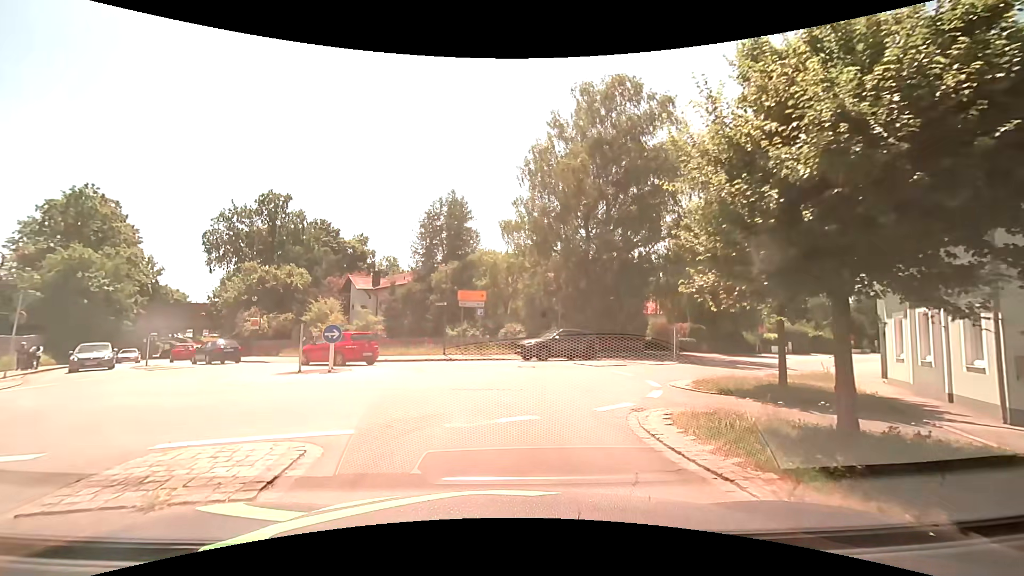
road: secondary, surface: asphalt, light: Day
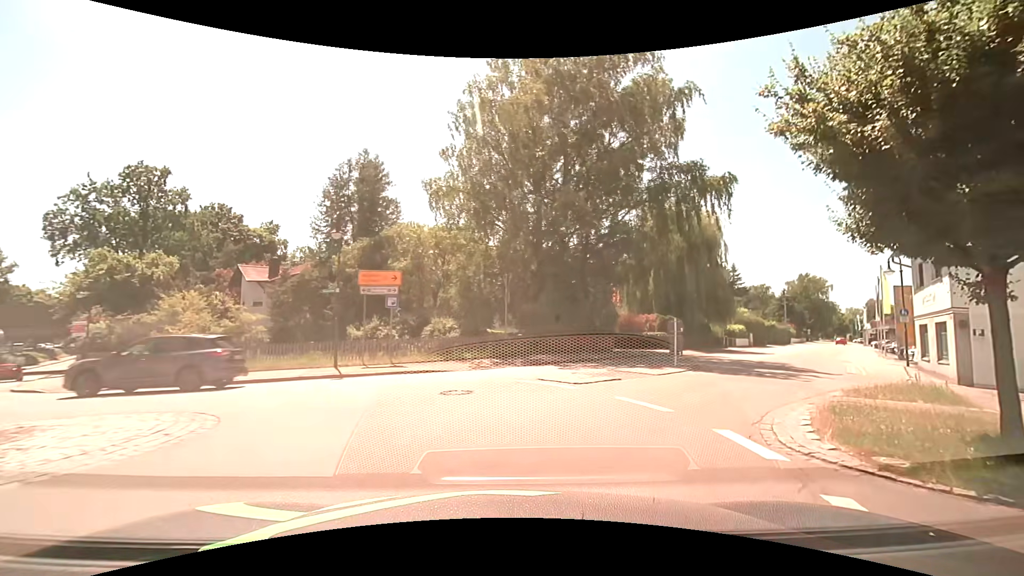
(+0.2, +9.2) m; +7°
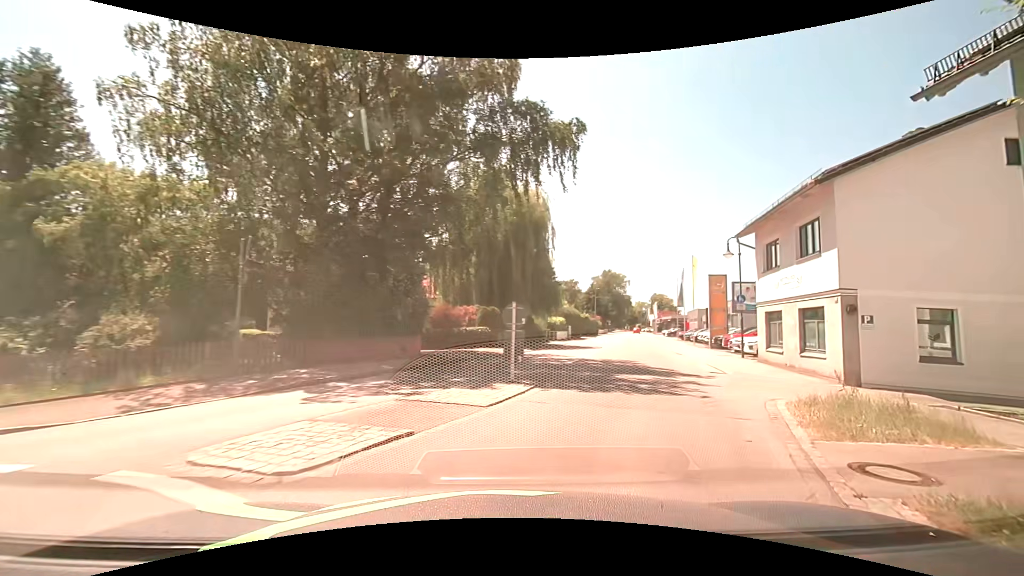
(+1.2, +7.8) m; +19°
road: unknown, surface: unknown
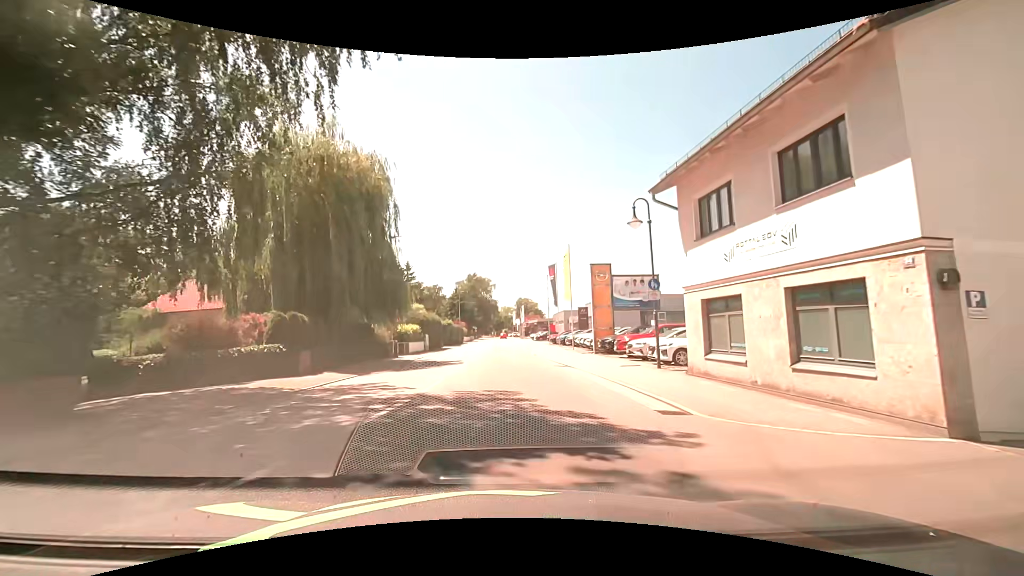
(+1.8, +9.1) m; +17°
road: secondary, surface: asphalt
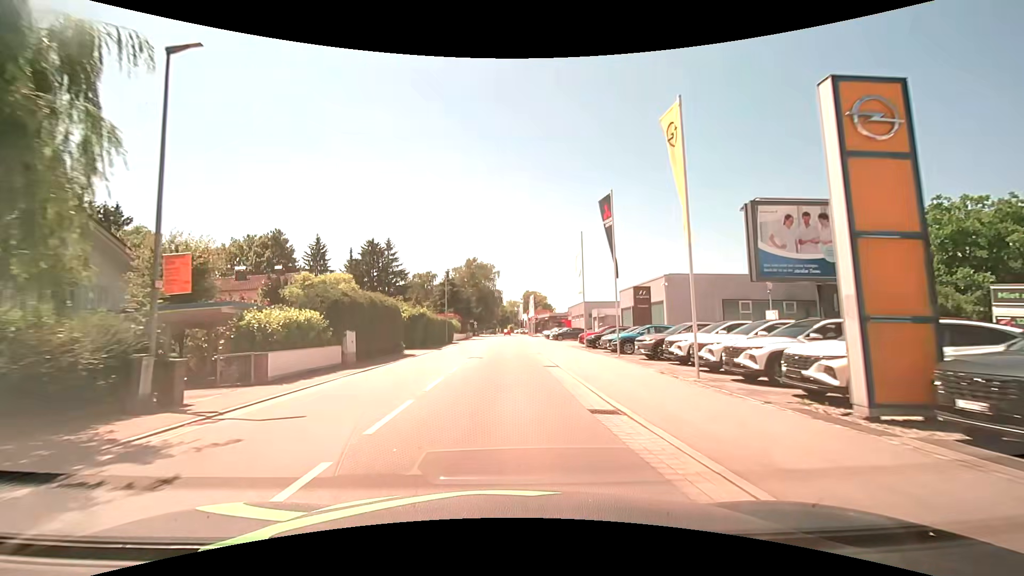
(+0.1, +23.2) m; 0°
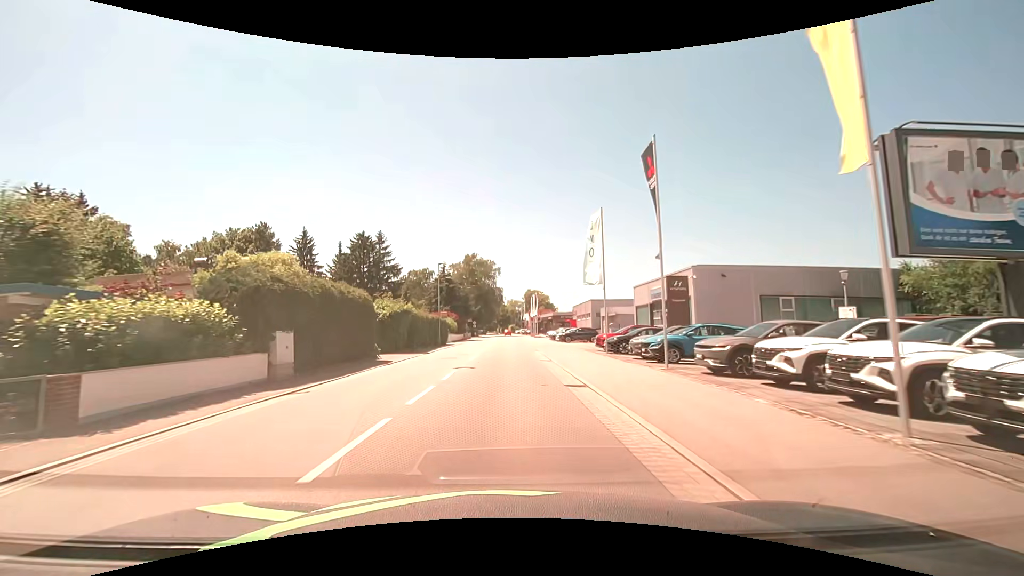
(0.0, +6.7) m; 0°
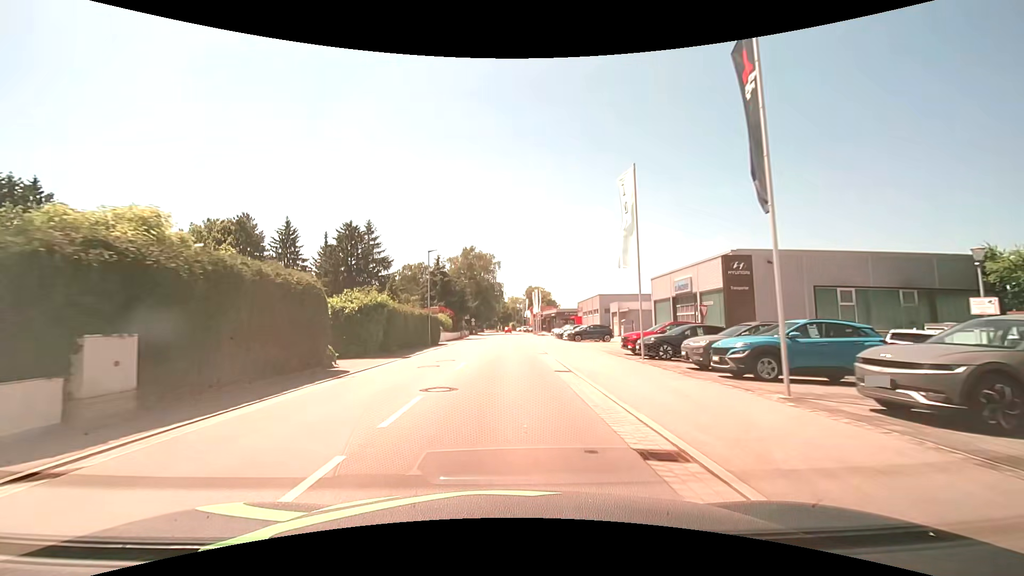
(0.0, +6.8) m; 0°
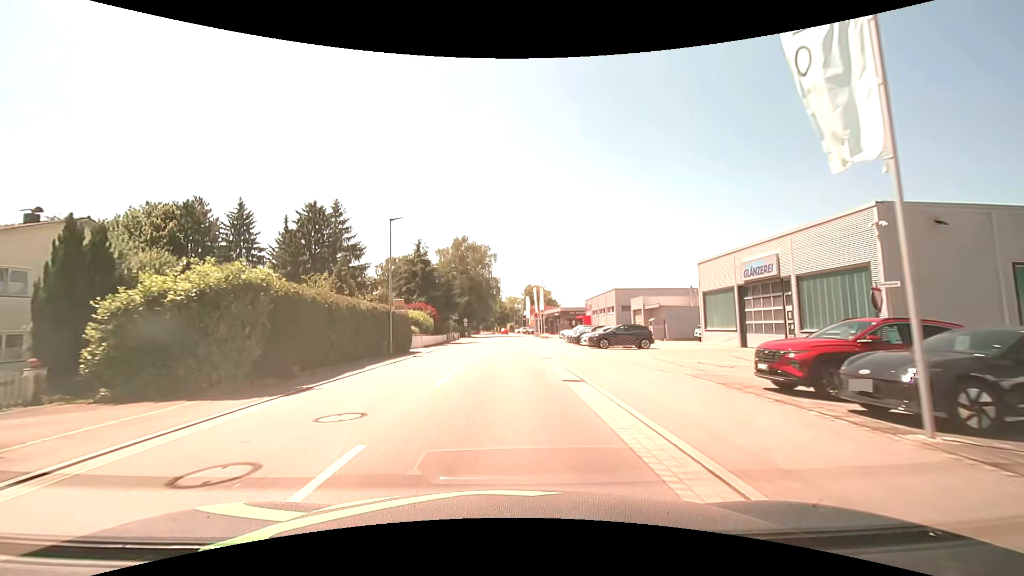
(0.0, +13.1) m; 0°
(0, +10) (0, +20) (0, +30) (0, +40) (0, +50) (0, +60) (0, +70) (0, +80) (0, +90) (-1, +100) m
